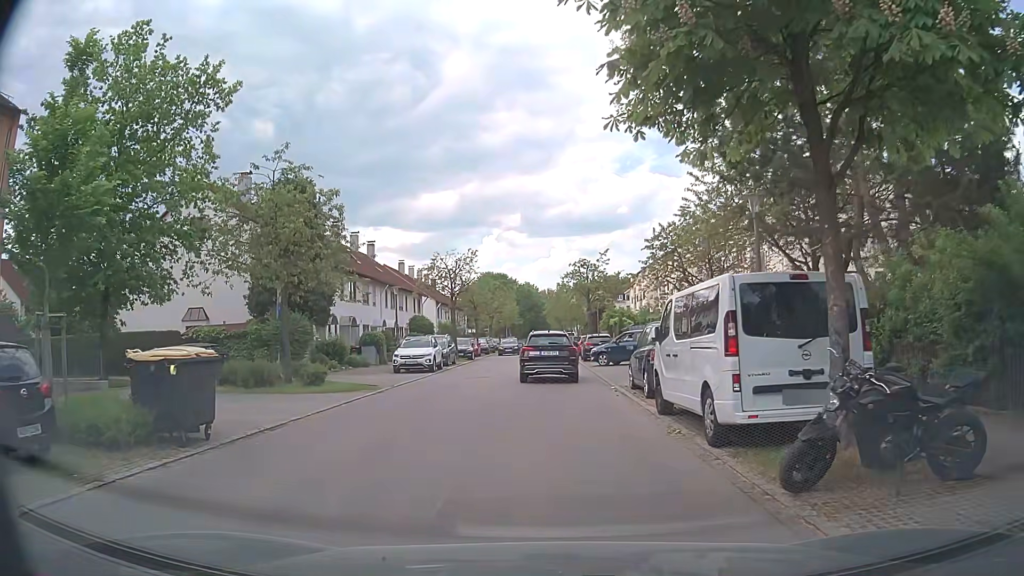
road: residential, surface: asphalt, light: Day
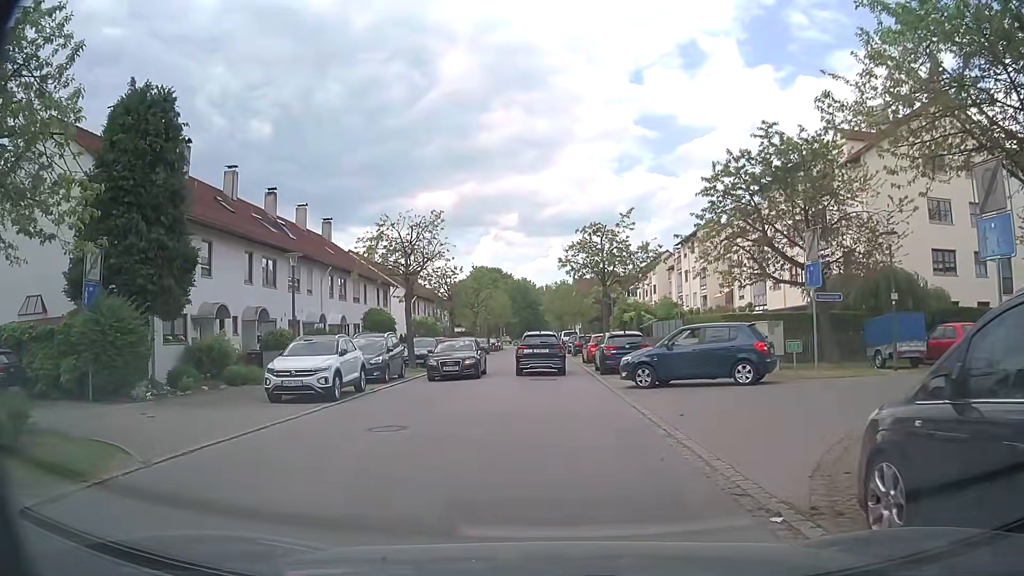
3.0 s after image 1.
(+0.1, +13.4) m; 0°
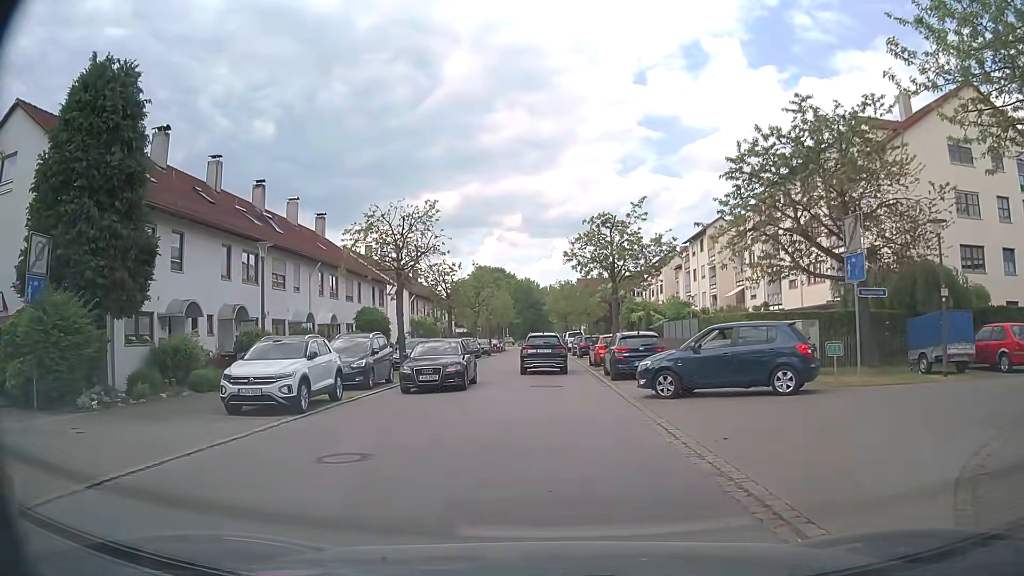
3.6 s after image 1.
(0.0, +2.6) m; +1°
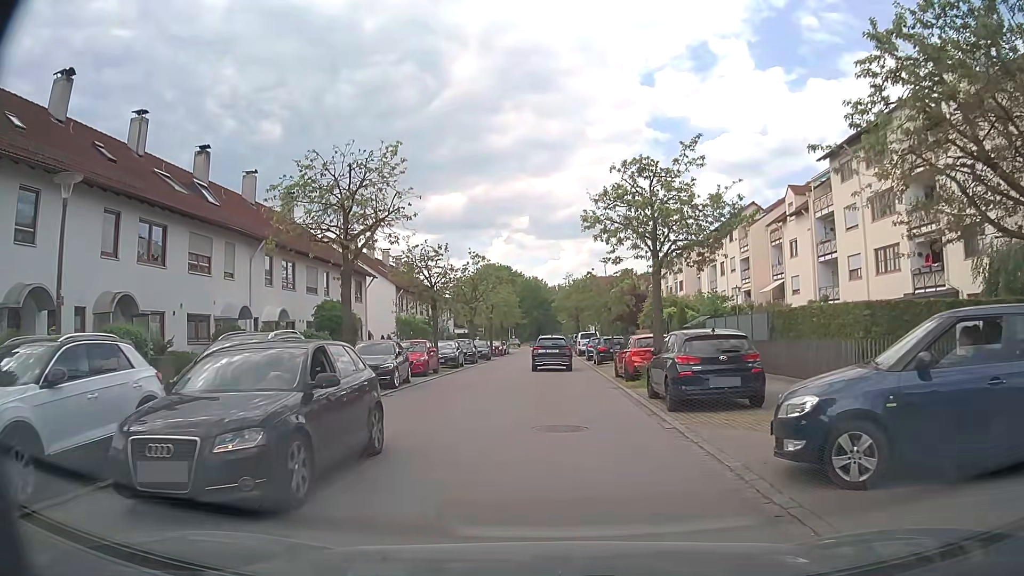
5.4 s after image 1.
(-0.2, +8.8) m; -1°
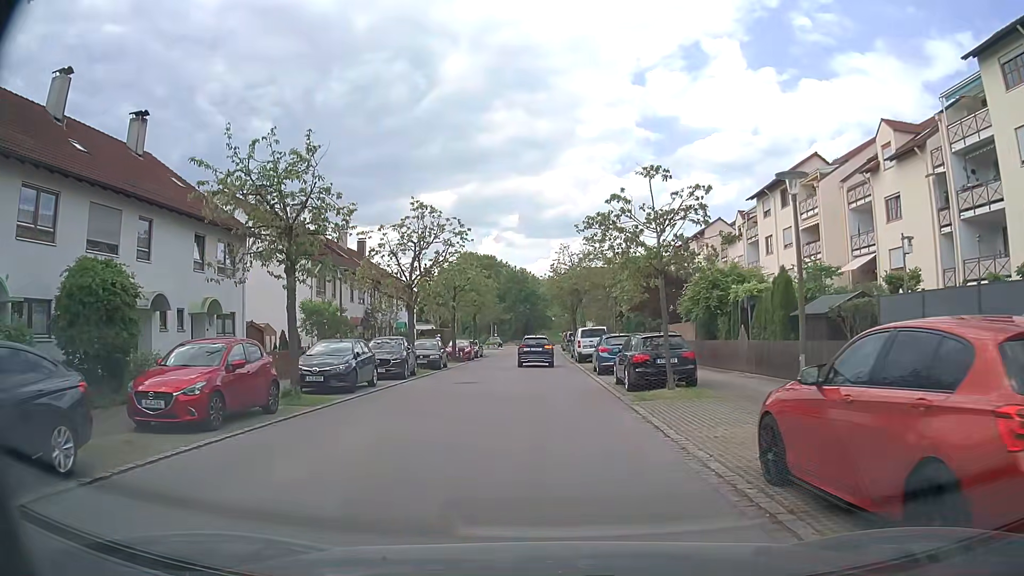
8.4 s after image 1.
(+0.1, +17.7) m; 0°
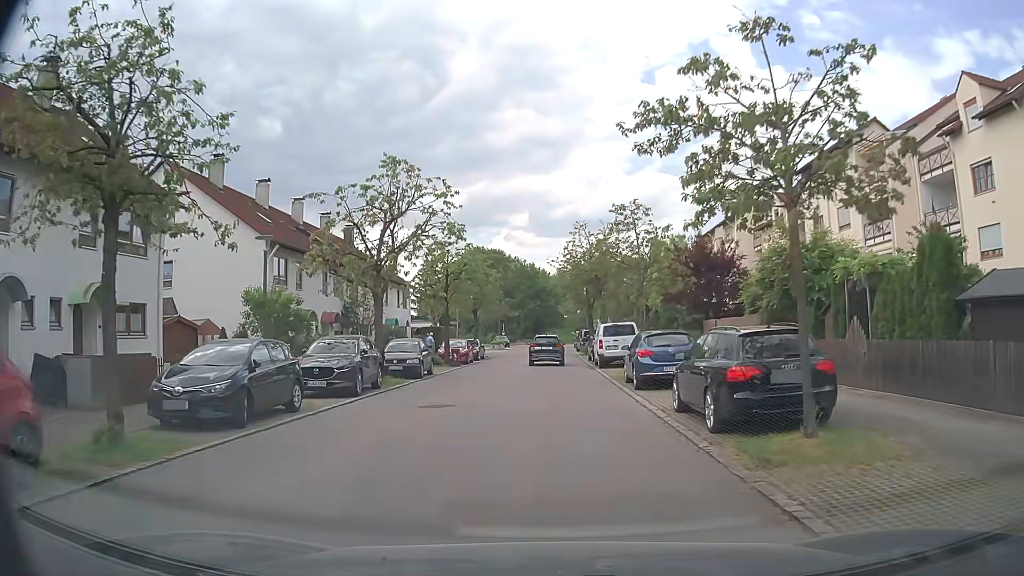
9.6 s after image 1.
(0.0, +7.7) m; -1°
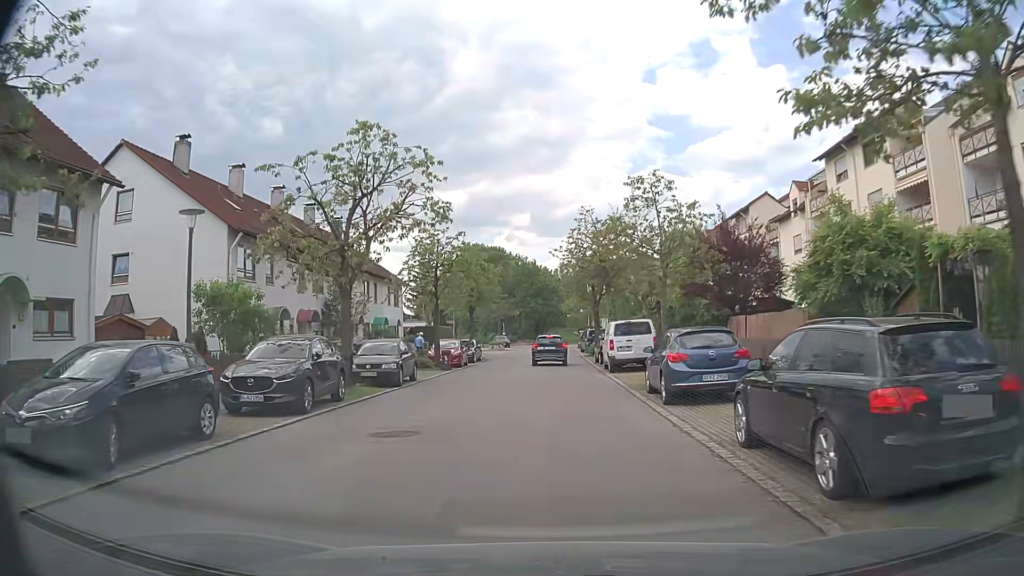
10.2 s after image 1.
(0.0, +4.0) m; +1°
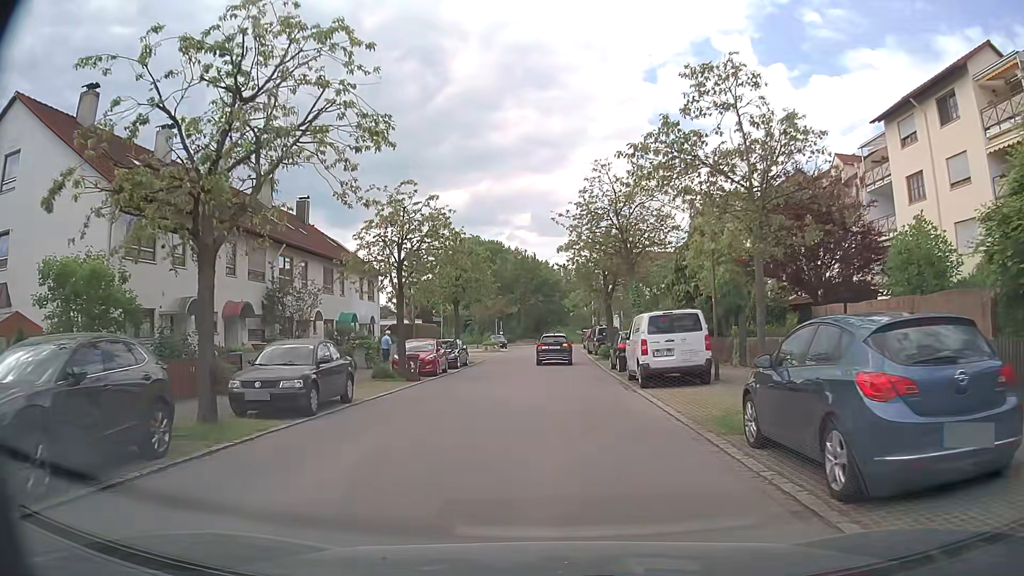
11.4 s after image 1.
(0.0, +8.2) m; 0°
(0, +10) (0, +20) (0, +30) (0, +40) (+1, +50) (+1, +60) (0, +70) (-2, +80) (-7, +88) (-14, +95) m
